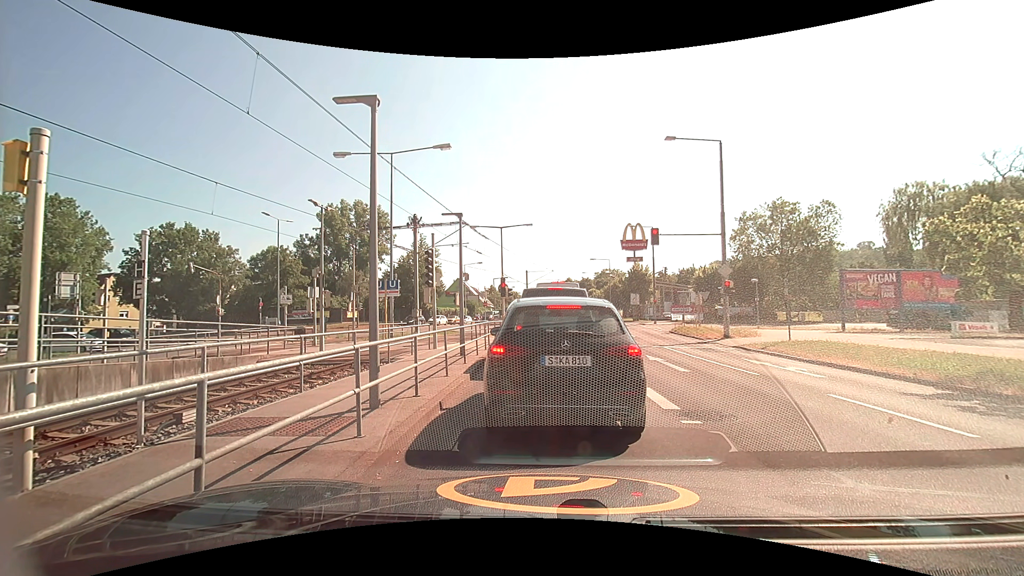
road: secondary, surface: asphalt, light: Day
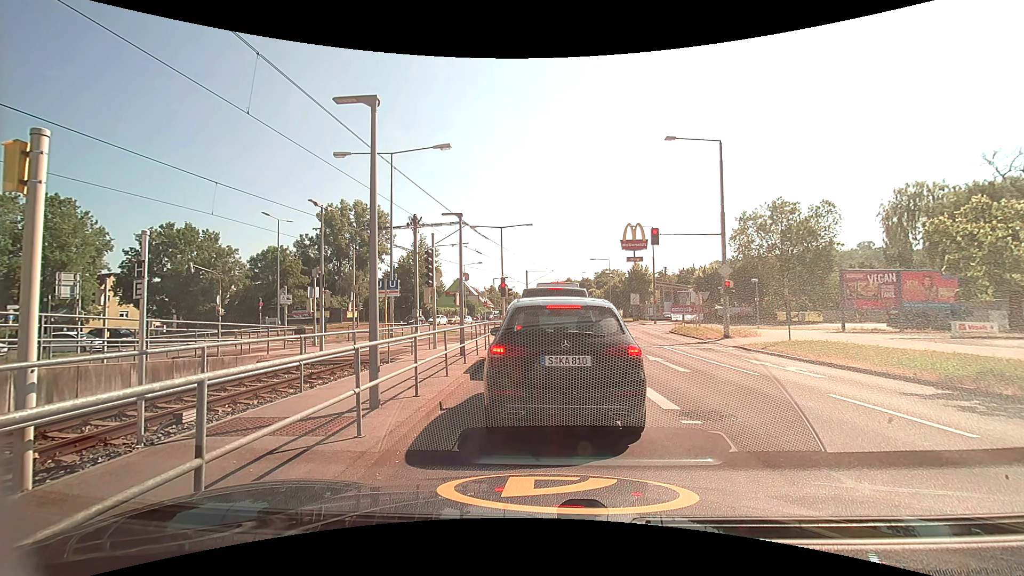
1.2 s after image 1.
(0.0, 0.0) m; 0°
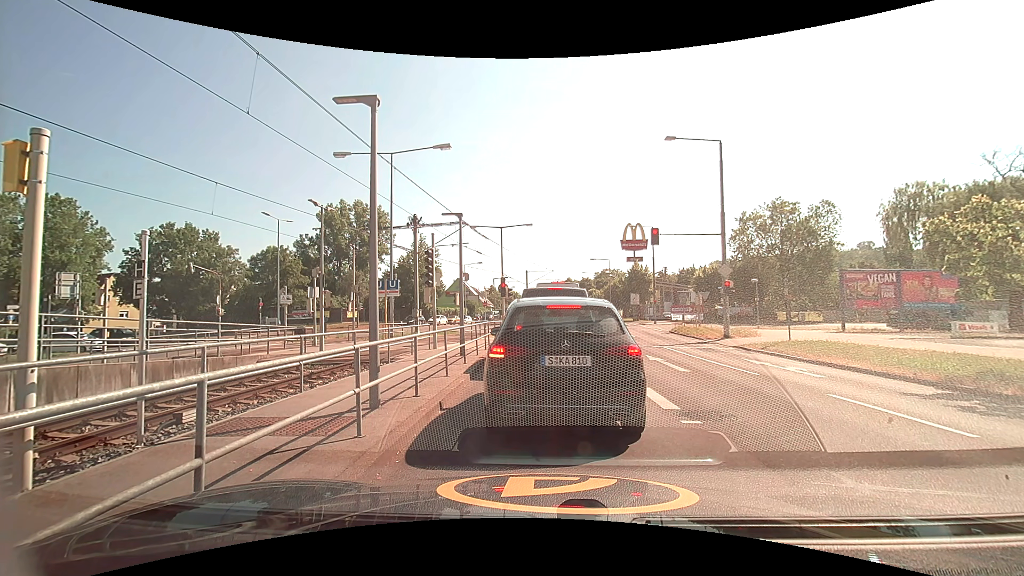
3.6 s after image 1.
(0.0, 0.0) m; 0°
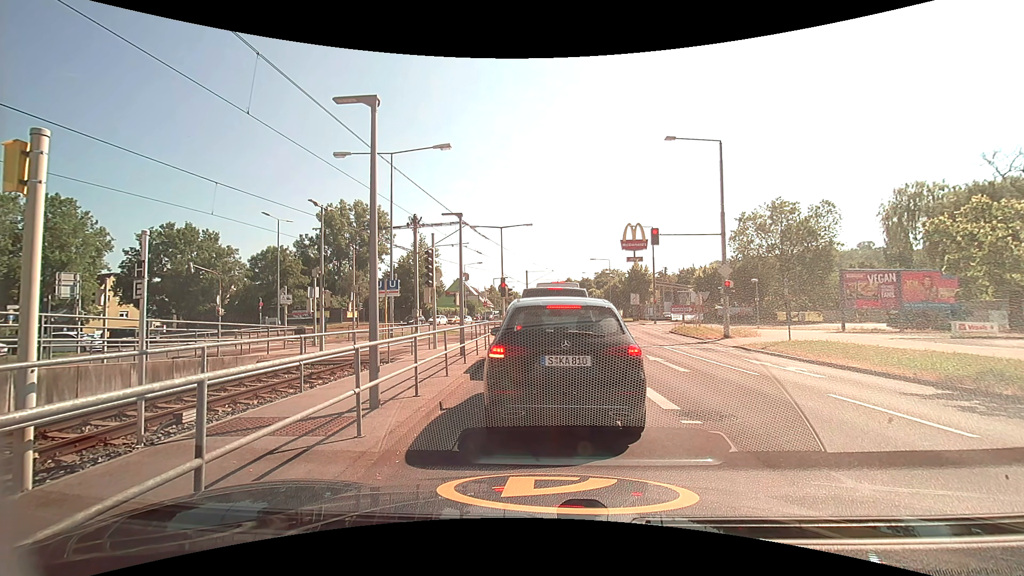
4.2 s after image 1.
(0.0, 0.0) m; 0°
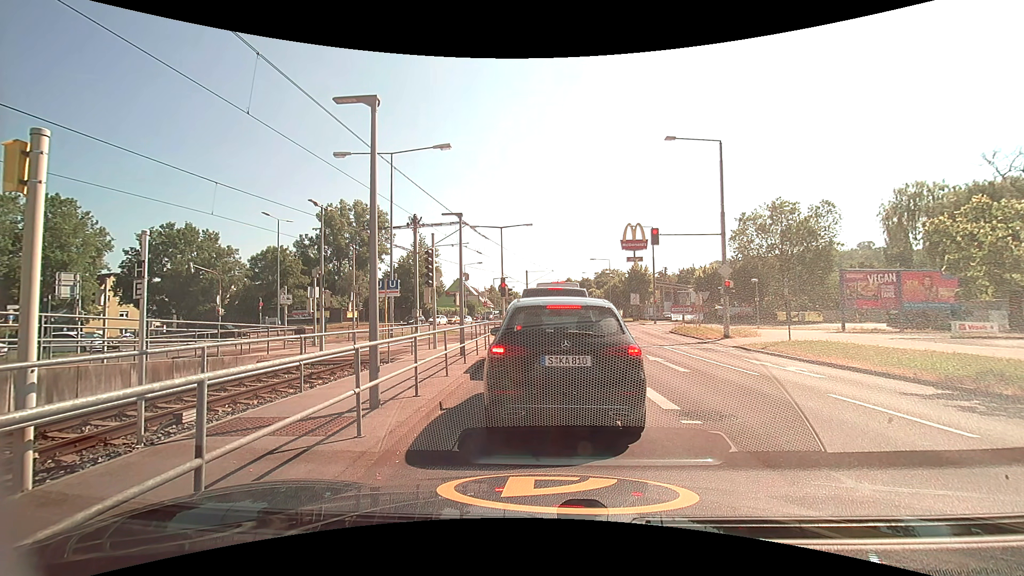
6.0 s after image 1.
(0.0, 0.0) m; 0°
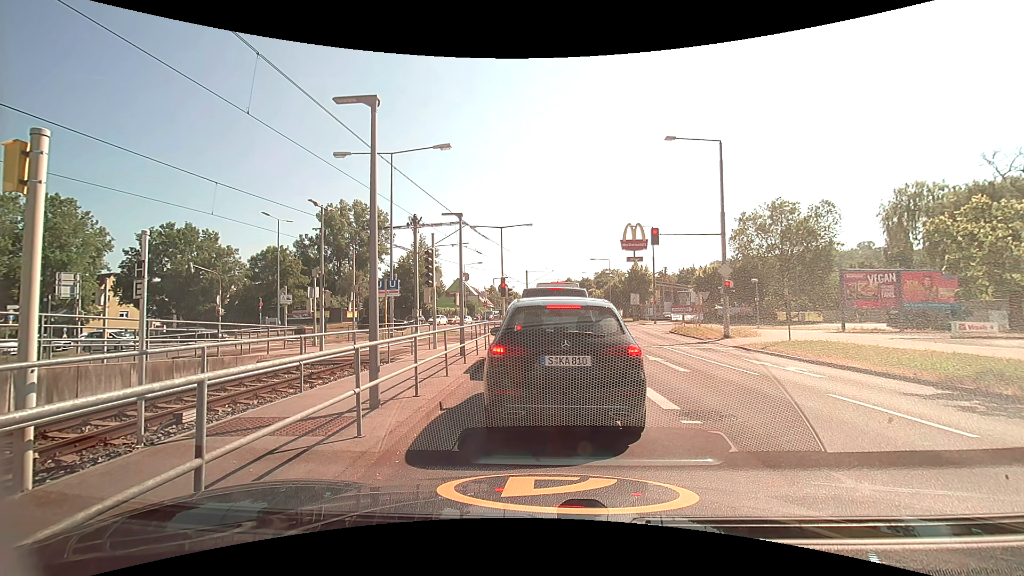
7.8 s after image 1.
(0.0, 0.0) m; 0°
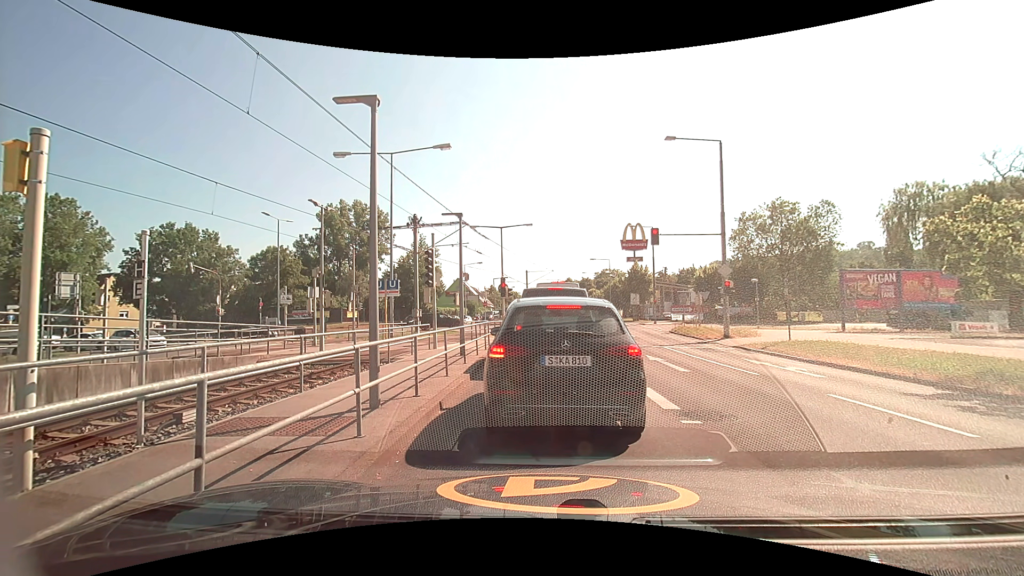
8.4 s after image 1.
(0.0, 0.0) m; 0°
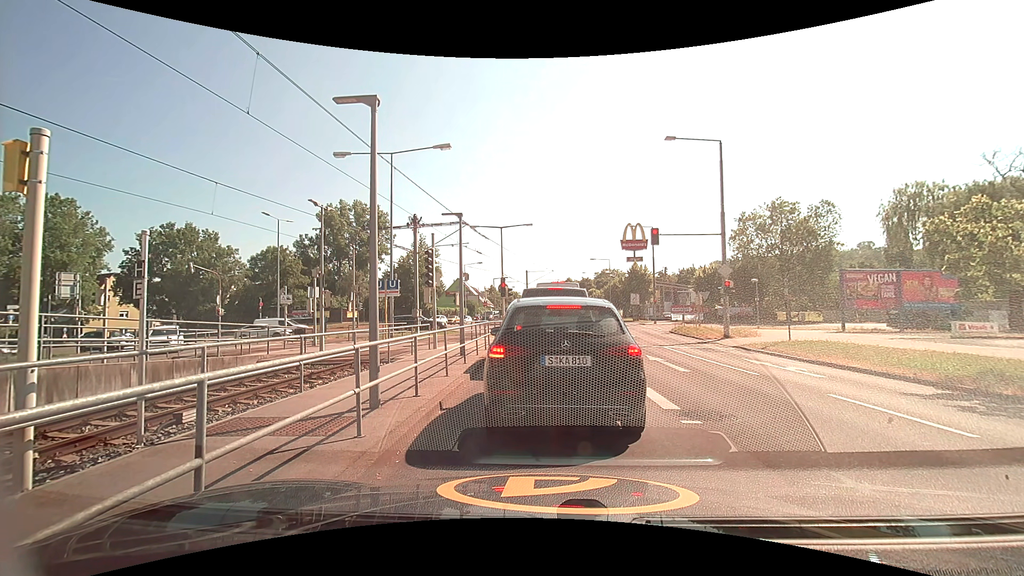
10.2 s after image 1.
(0.0, 0.0) m; 0°
(0, +10) (0, +20) (+1, +30) (-1, +40) (-8, +47) (-17, +52) (-26, +53) (-36, +53) (-46, +56) (-53, +62) m
